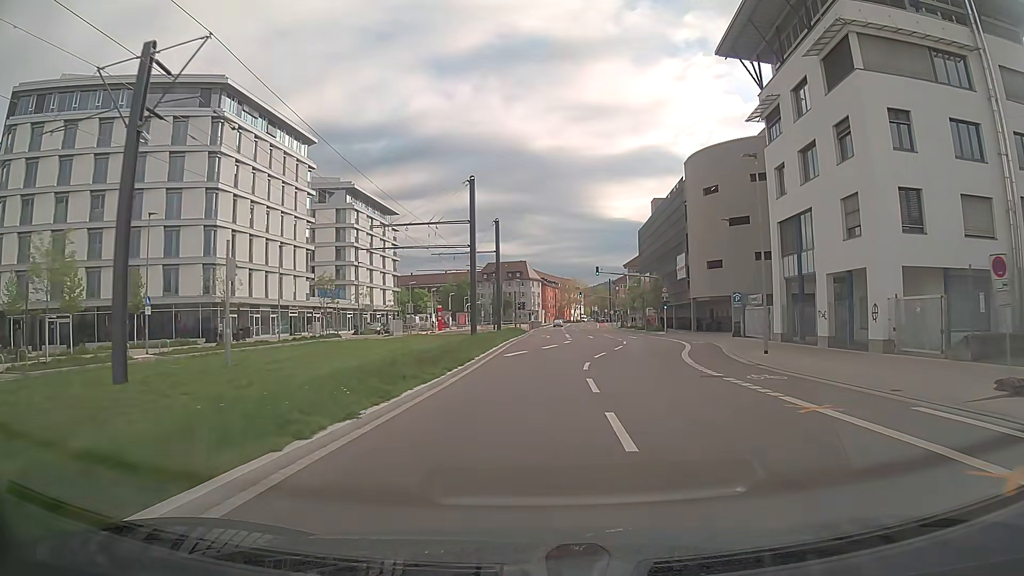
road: secondary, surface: asphalt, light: Day
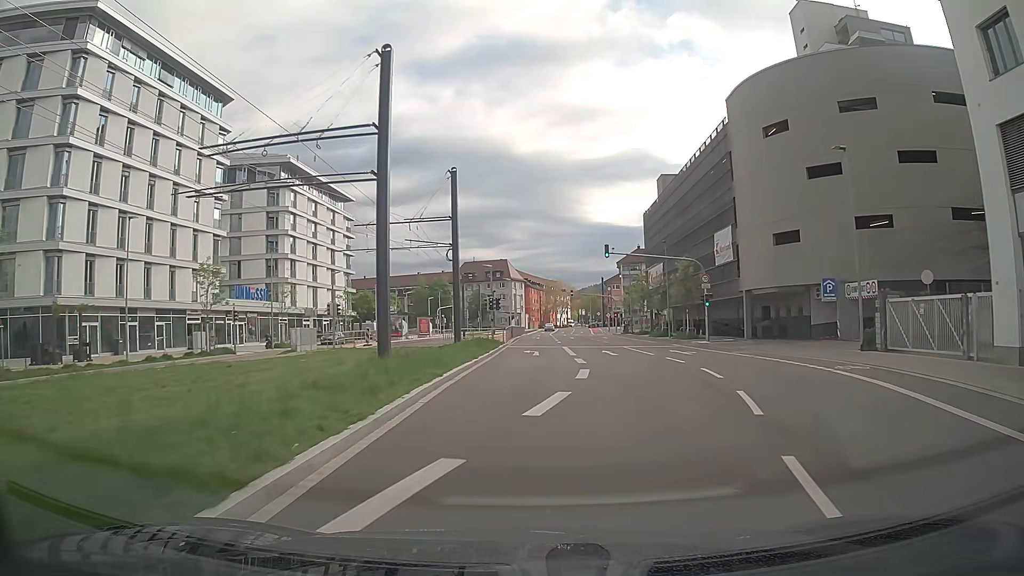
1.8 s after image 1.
(+0.4, +21.6) m; +2°
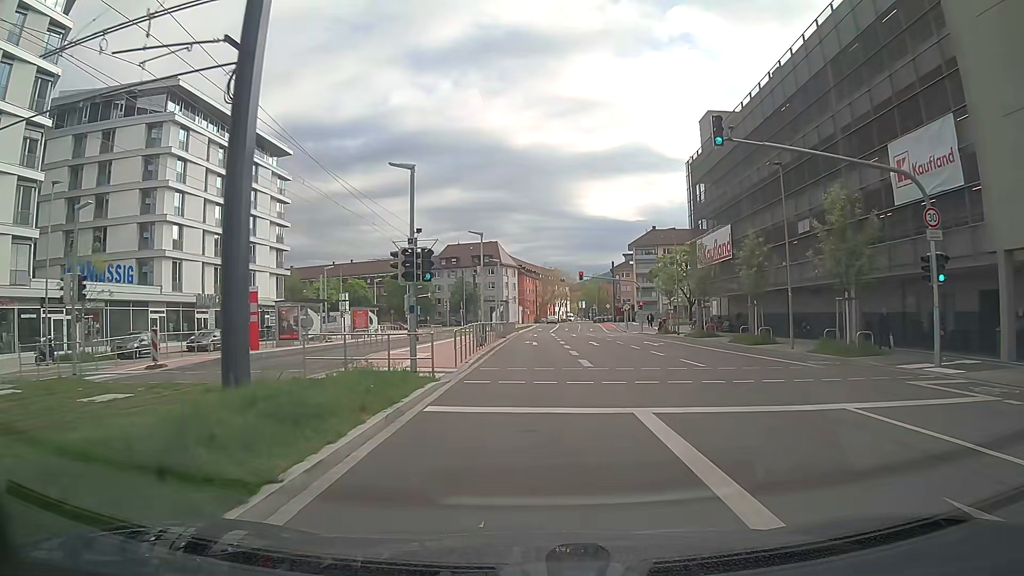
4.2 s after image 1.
(+0.1, +27.7) m; 0°
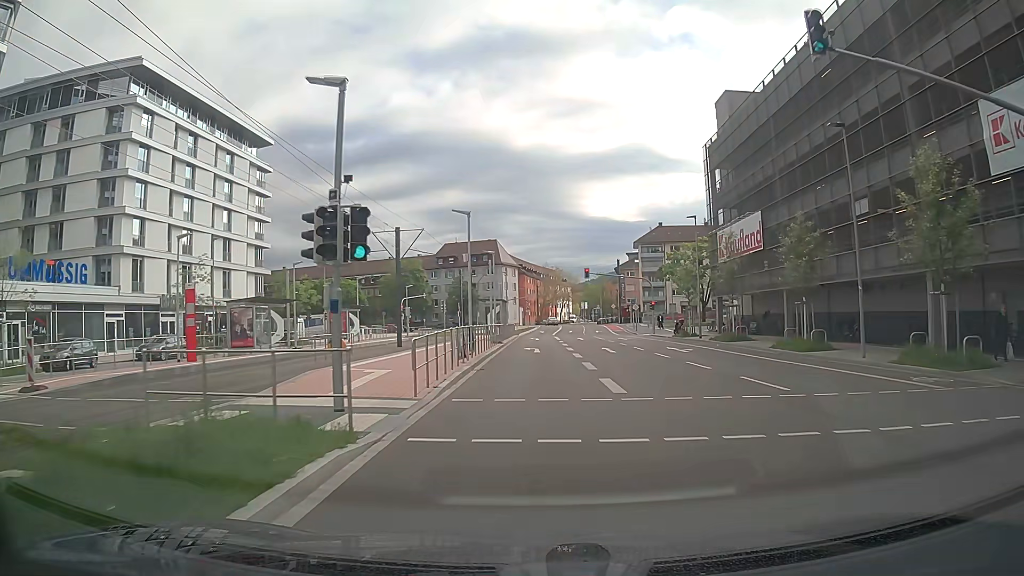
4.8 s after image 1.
(0.0, +6.5) m; 0°
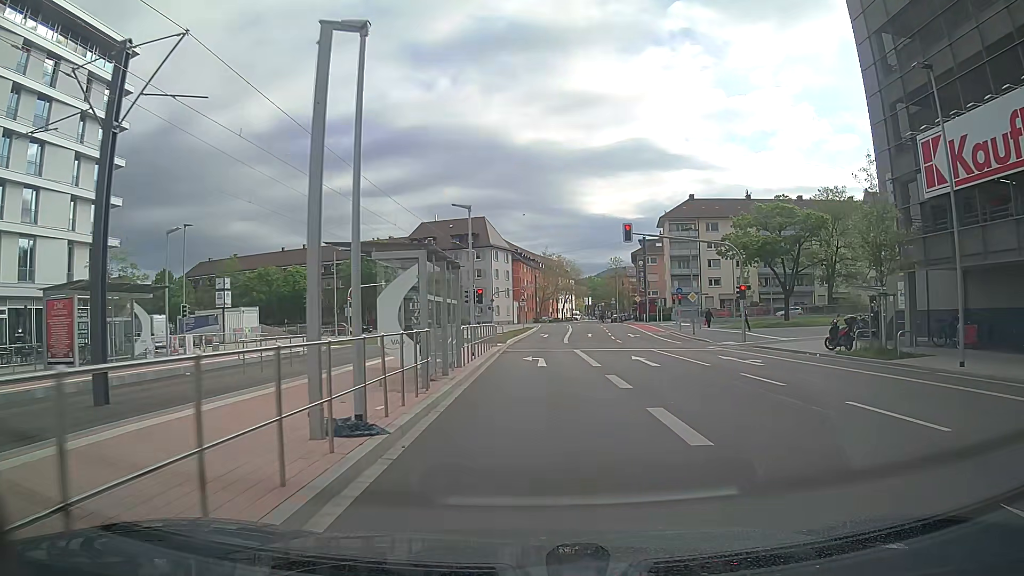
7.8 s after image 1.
(+0.2, +29.3) m; 0°
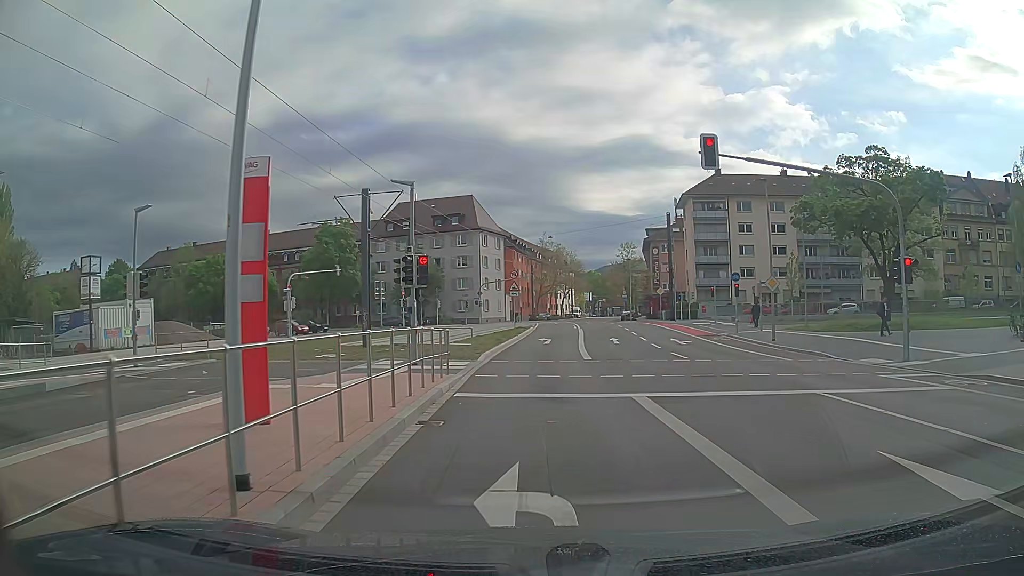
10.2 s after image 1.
(+0.1, +17.6) m; 0°
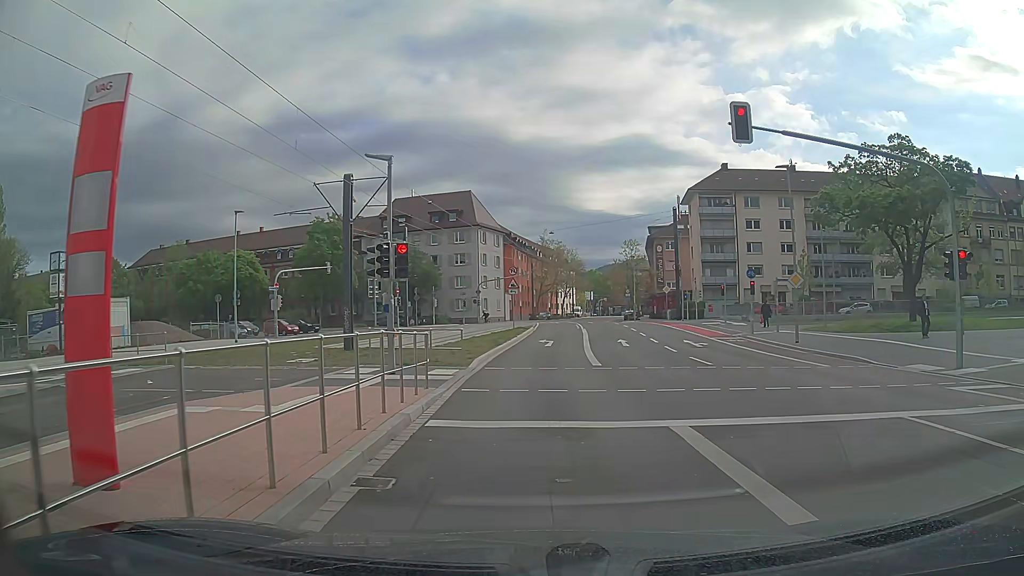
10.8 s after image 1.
(0.0, +2.9) m; 0°
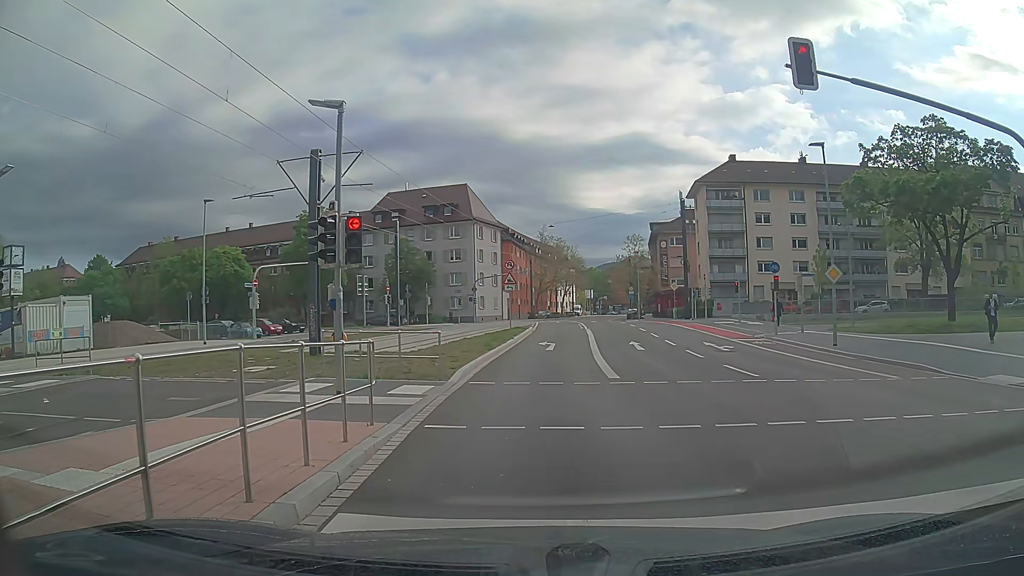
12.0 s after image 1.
(0.0, +3.9) m; 0°
